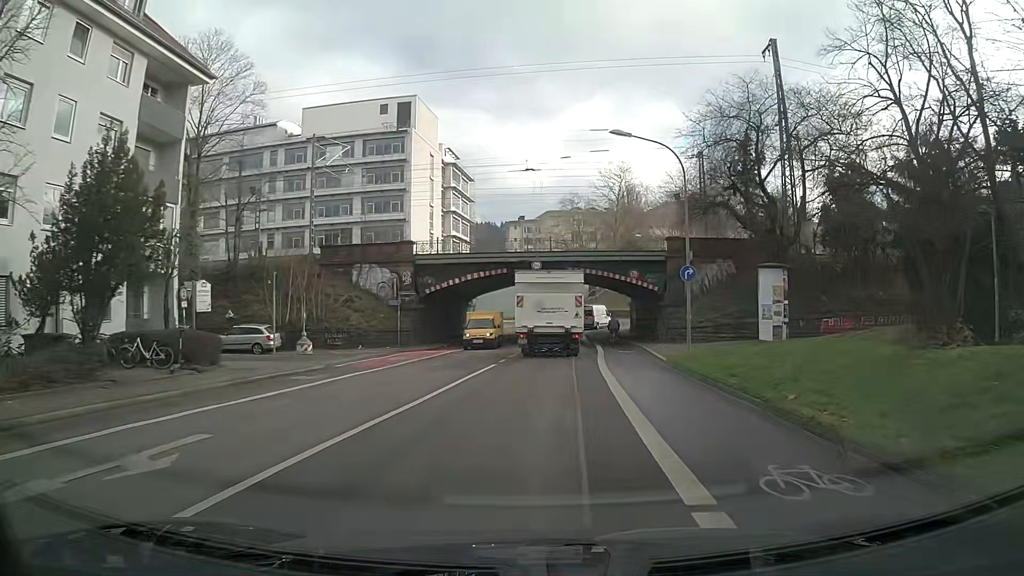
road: secondary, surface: asphalt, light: Day
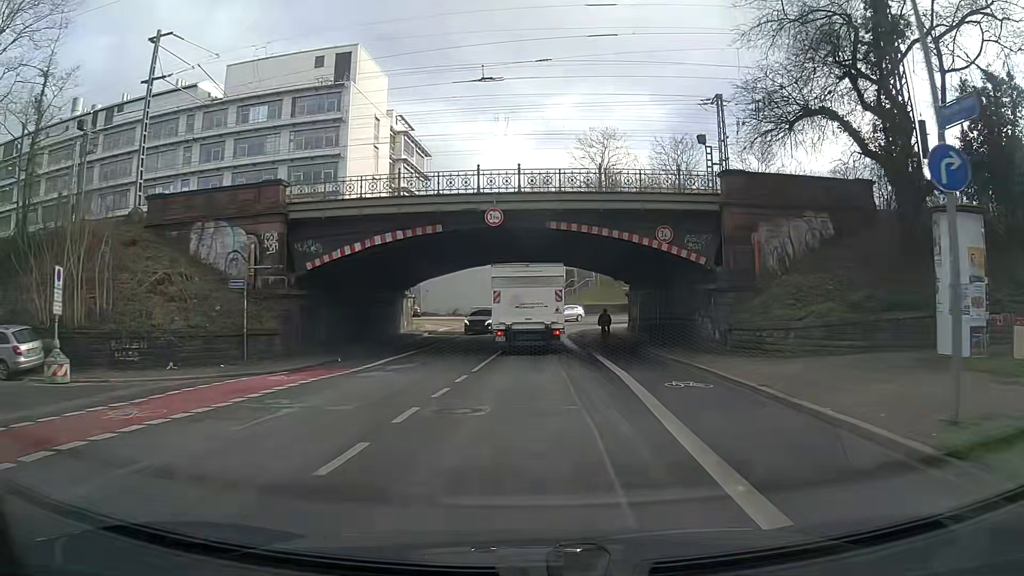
(+0.6, +17.9) m; +3°
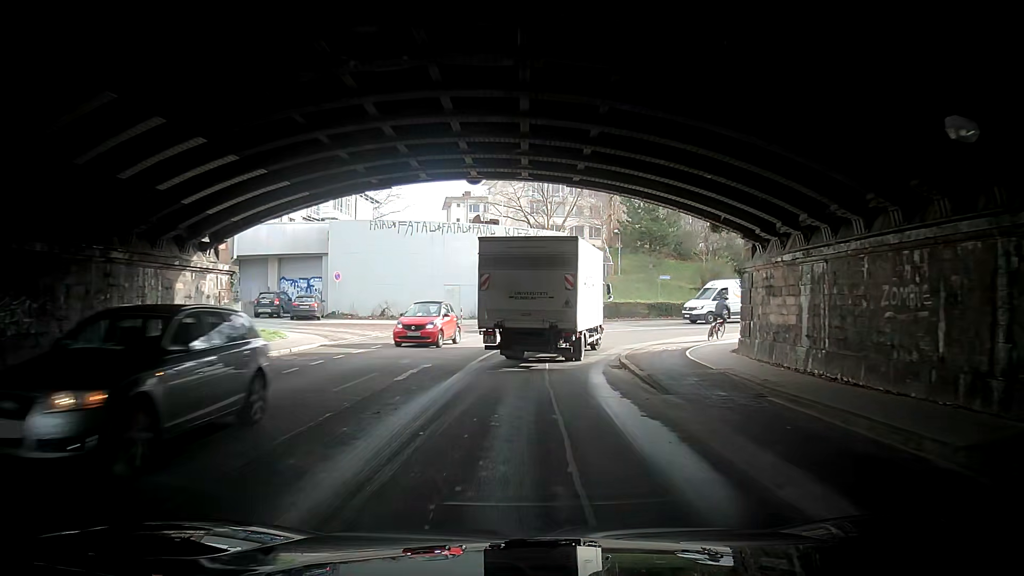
(+0.3, +28.4) m; +4°
